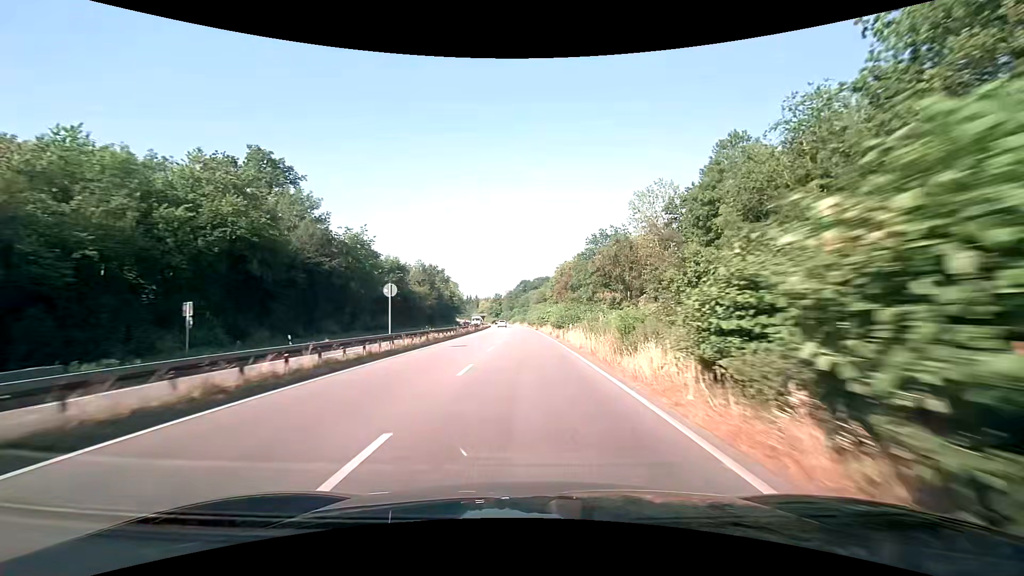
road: trunk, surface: asphalt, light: Day
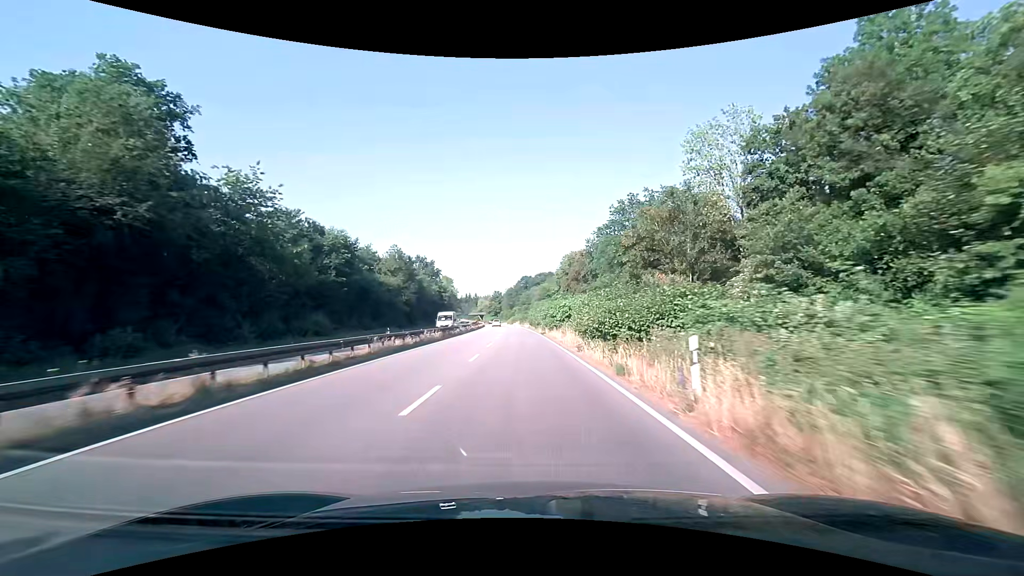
(0.0, +23.0) m; 0°
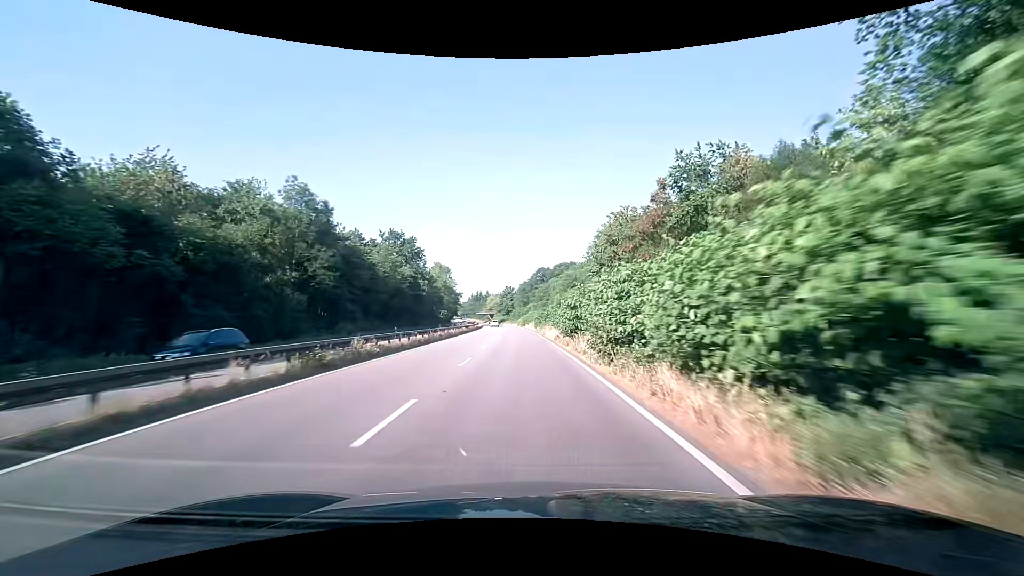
(-0.8, +46.9) m; -2°
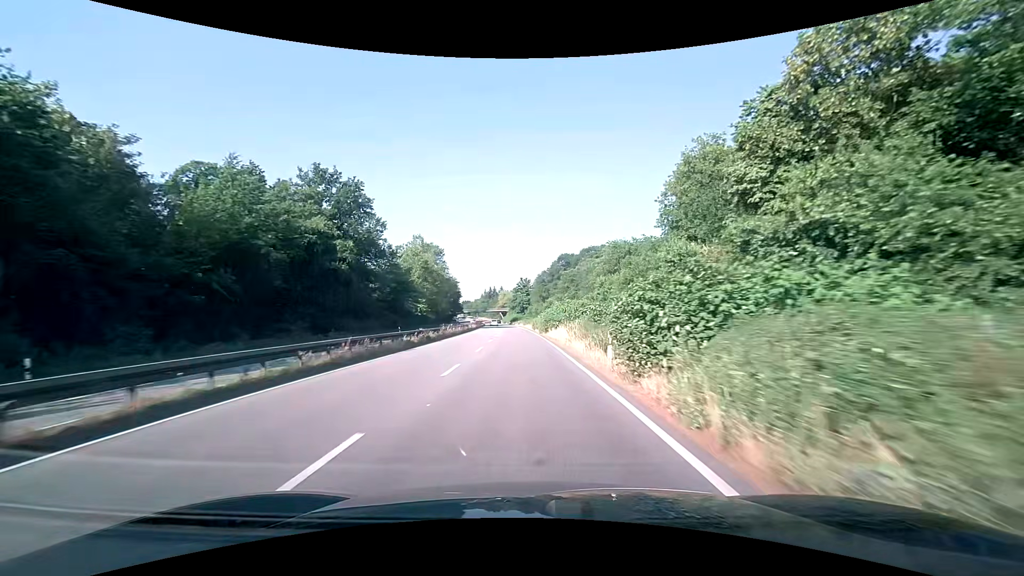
(-0.8, +47.8) m; -2°
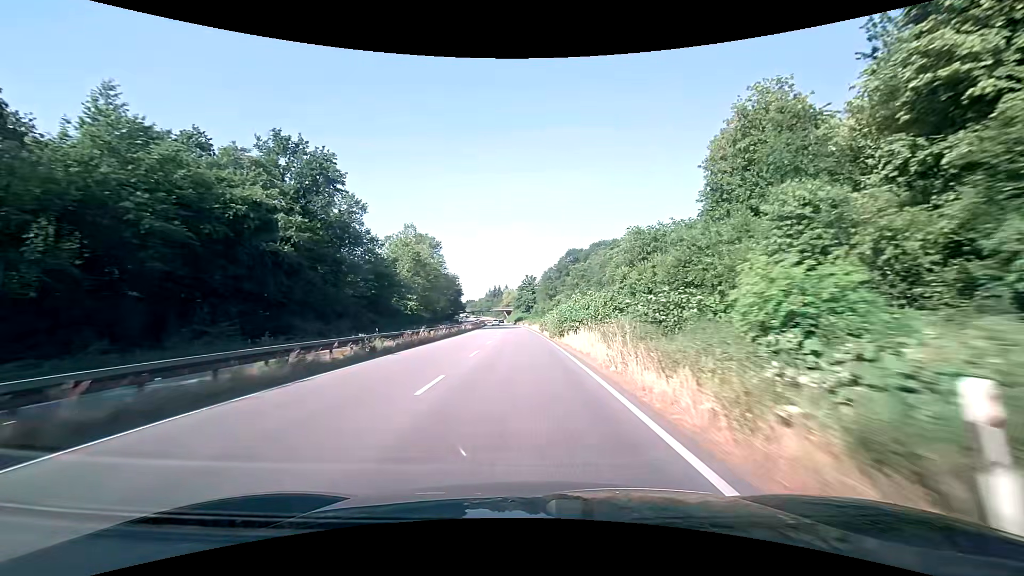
(-0.1, +12.1) m; -1°
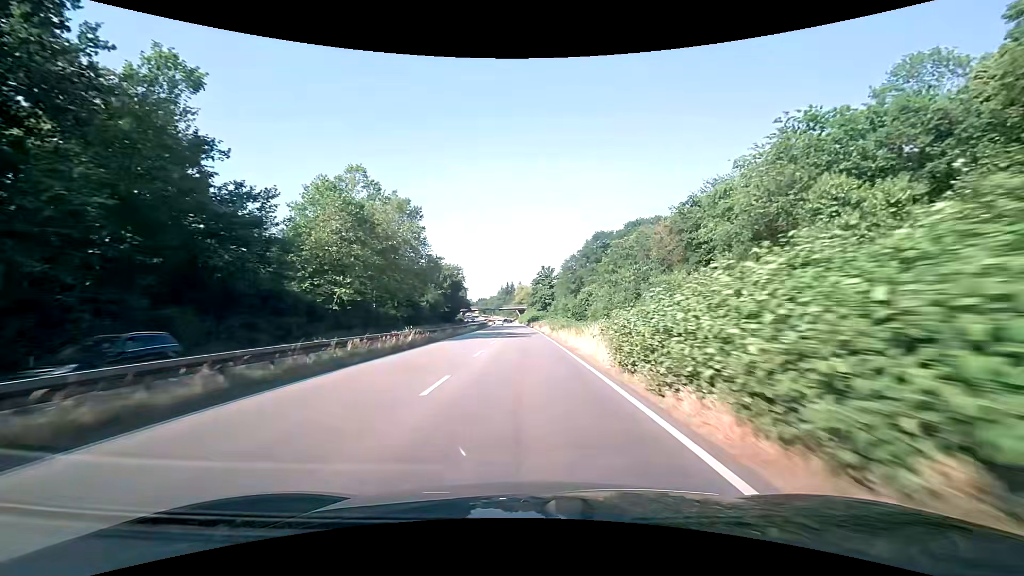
(-0.5, +36.4) m; -1°
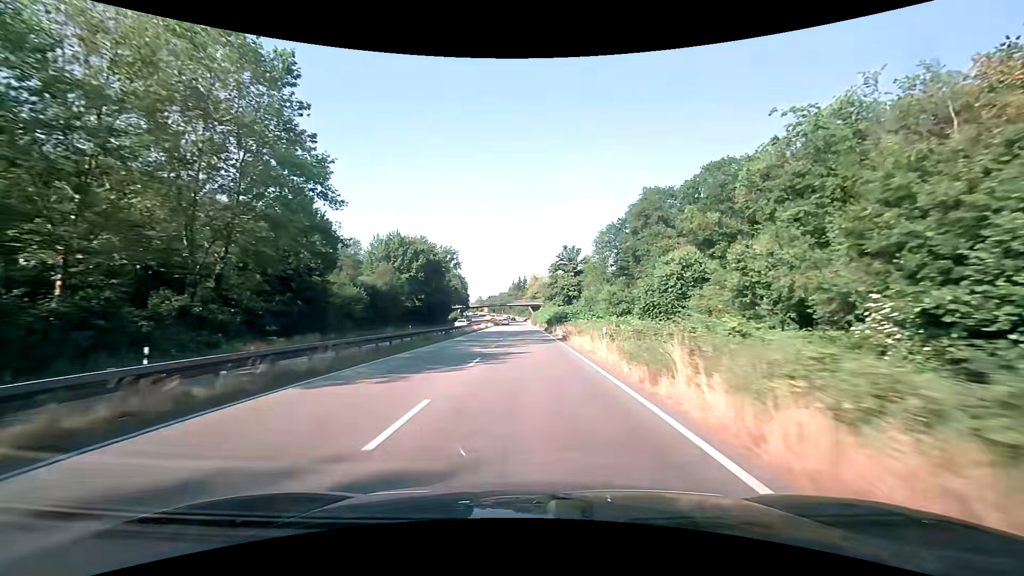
(-0.7, +49.0) m; -2°
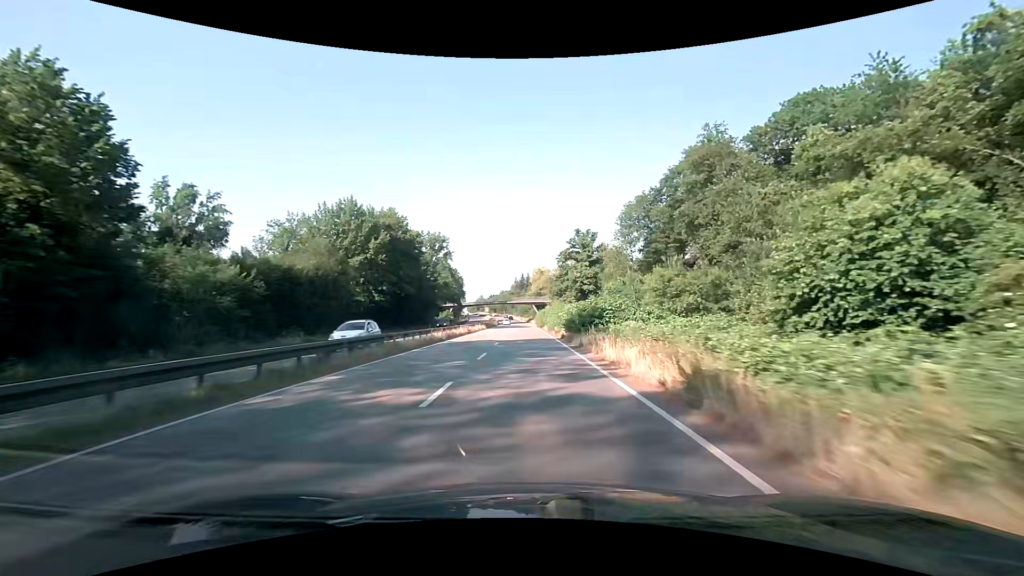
(-0.1, +24.6) m; -1°
(0, +10) (0, +20) (0, +30) (0, +40) (0, +50) (0, +60) (0, +70) (-1, +80) (-1, +90) (-1, +100) m
